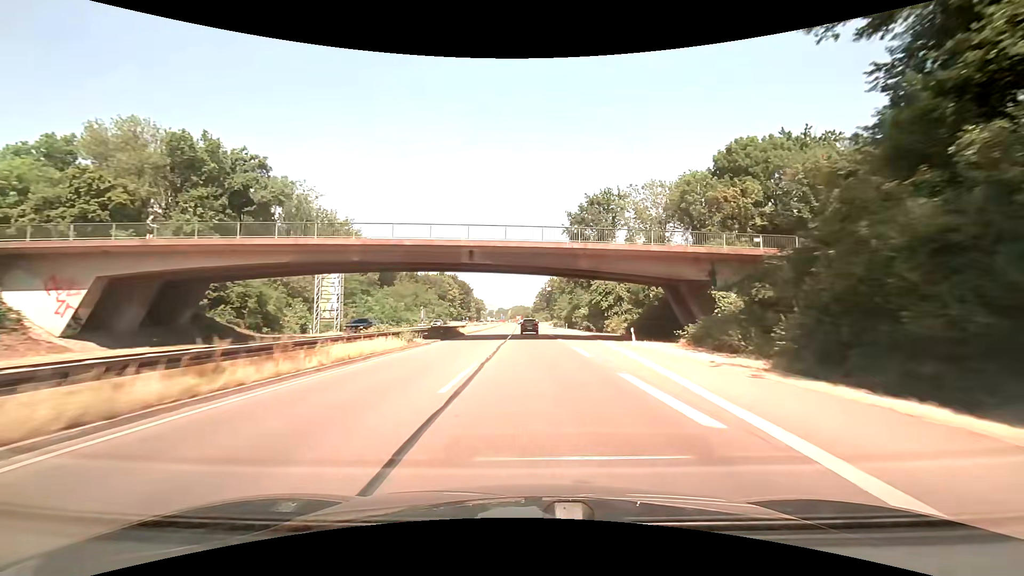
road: trunk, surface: asphalt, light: Day
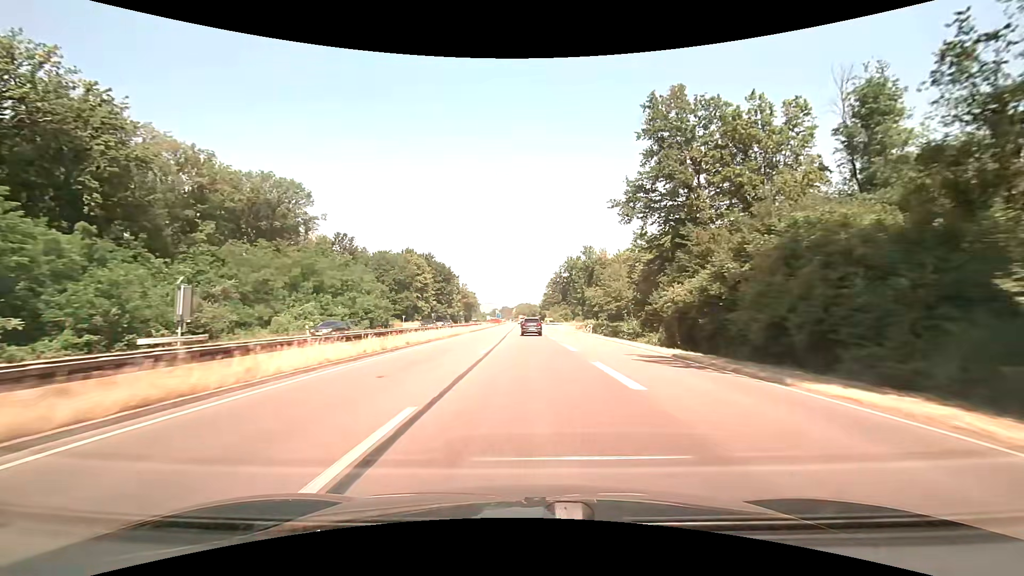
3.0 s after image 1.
(-0.5, +80.8) m; 0°
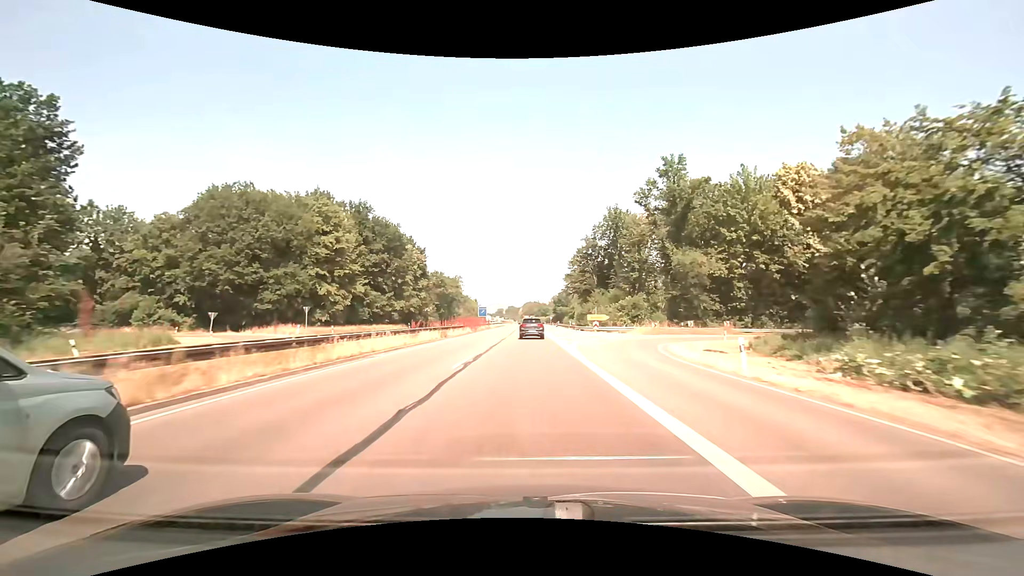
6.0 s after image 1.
(-0.7, +79.2) m; -1°
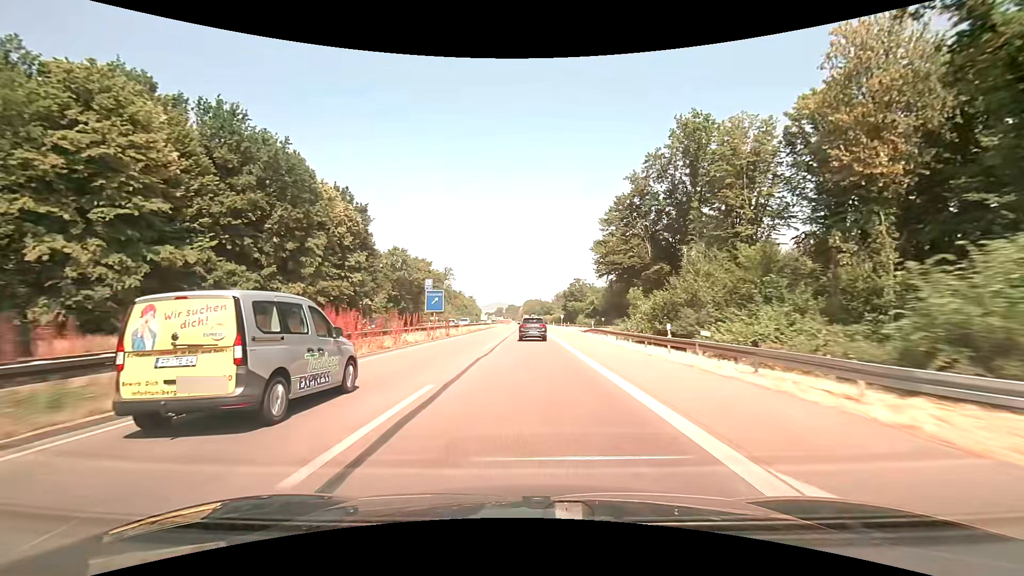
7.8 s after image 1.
(-0.2, +46.3) m; 0°
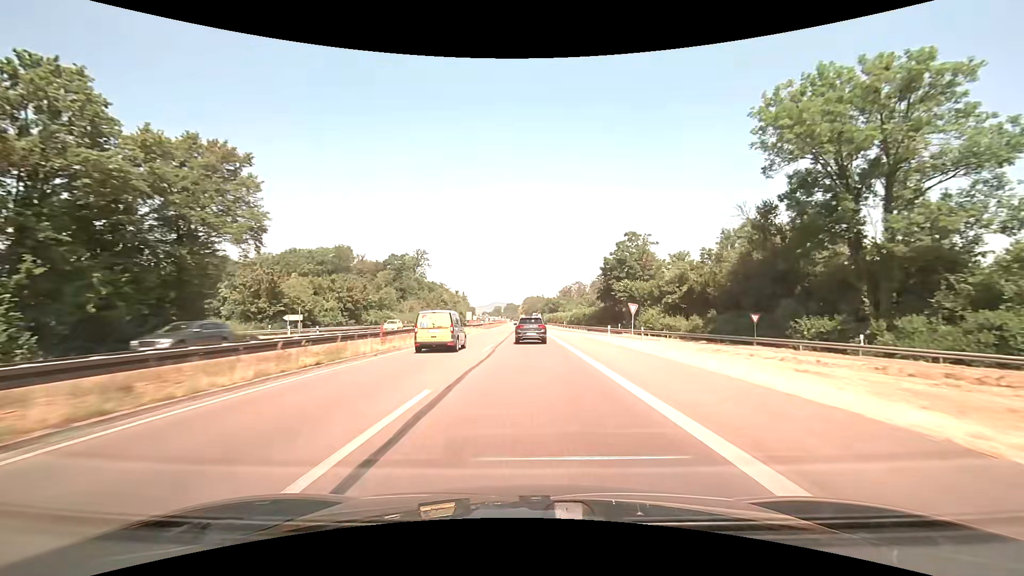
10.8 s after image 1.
(0.0, +73.6) m; 0°
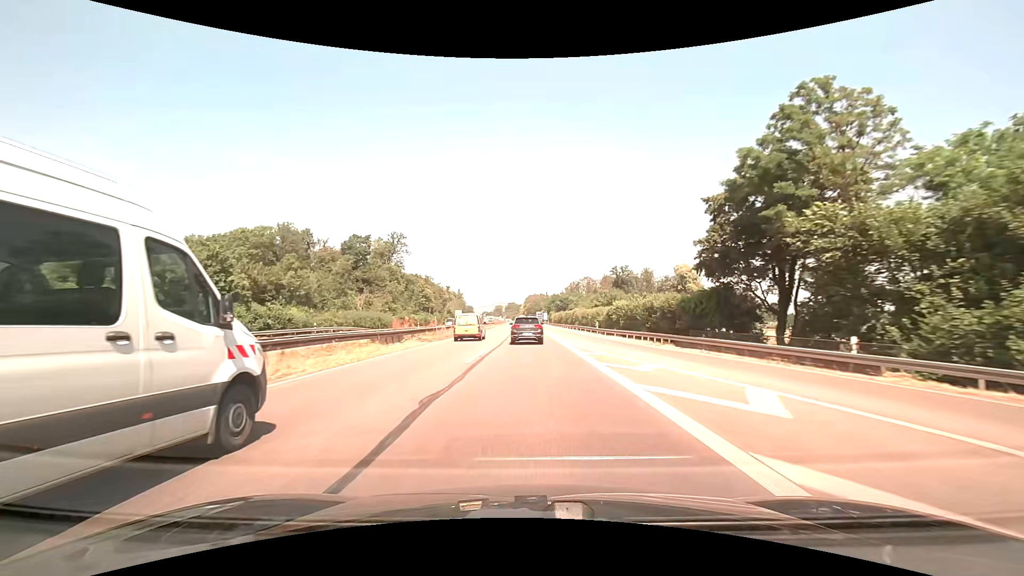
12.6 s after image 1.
(-0.2, +42.8) m; 0°
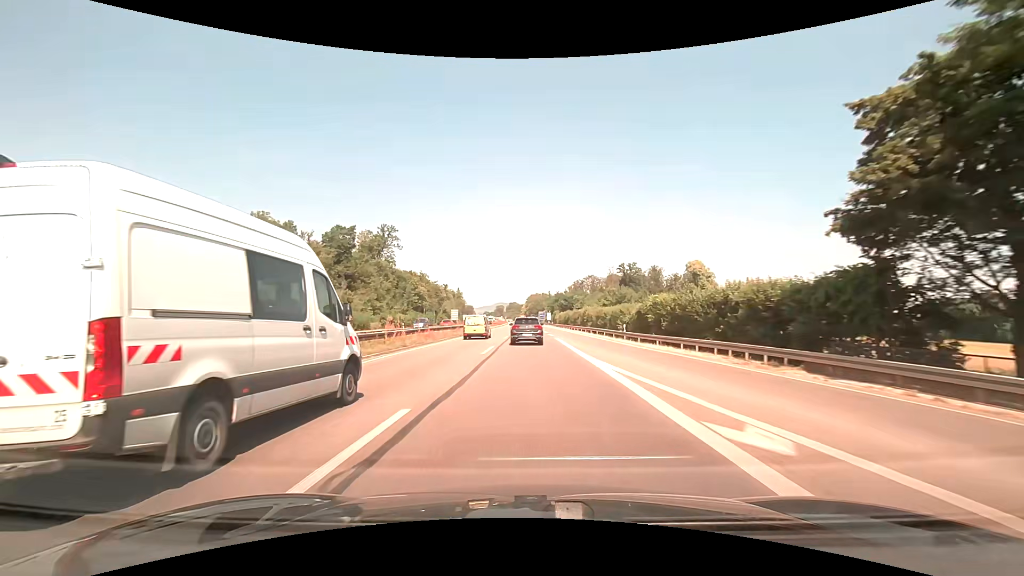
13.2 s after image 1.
(0.0, +14.1) m; 0°
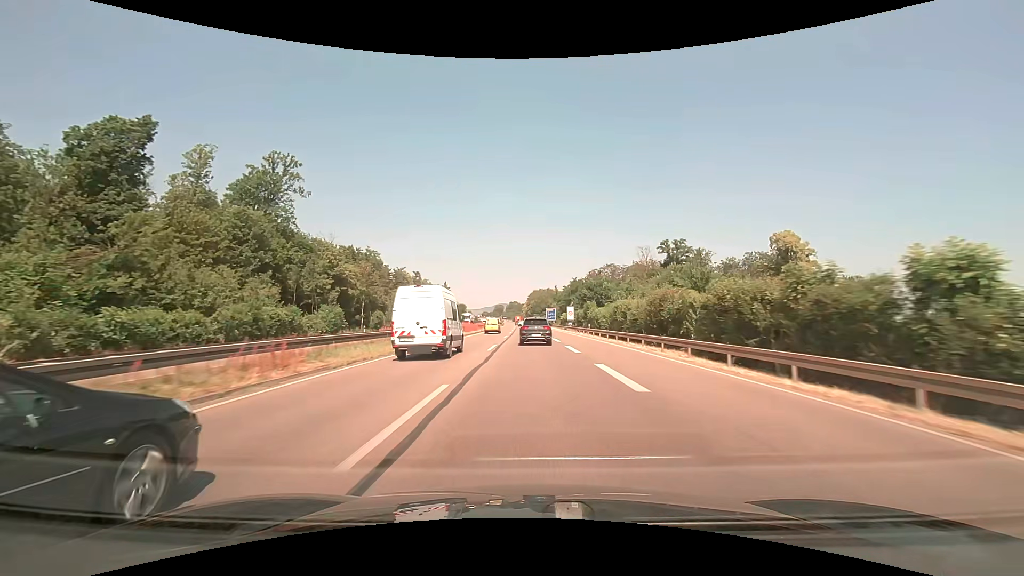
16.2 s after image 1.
(-0.2, +70.4) m; 0°
(0, +10) (0, +20) (0, +30) (0, +40) (0, +50) (0, +60) (-1, +70) (-1, +80) (-1, +90) (-1, +100) m
